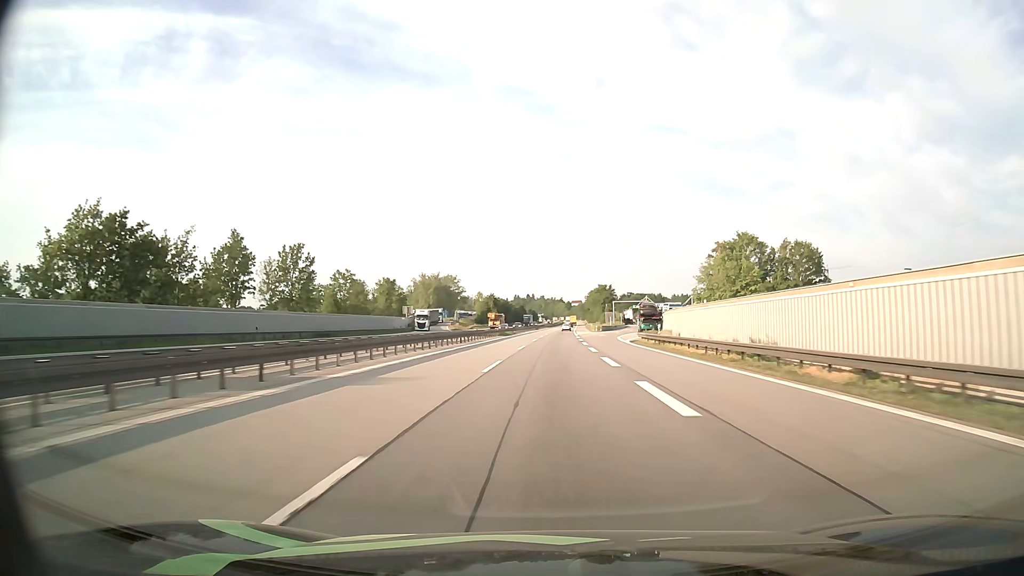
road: motorway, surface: asphalt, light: Day
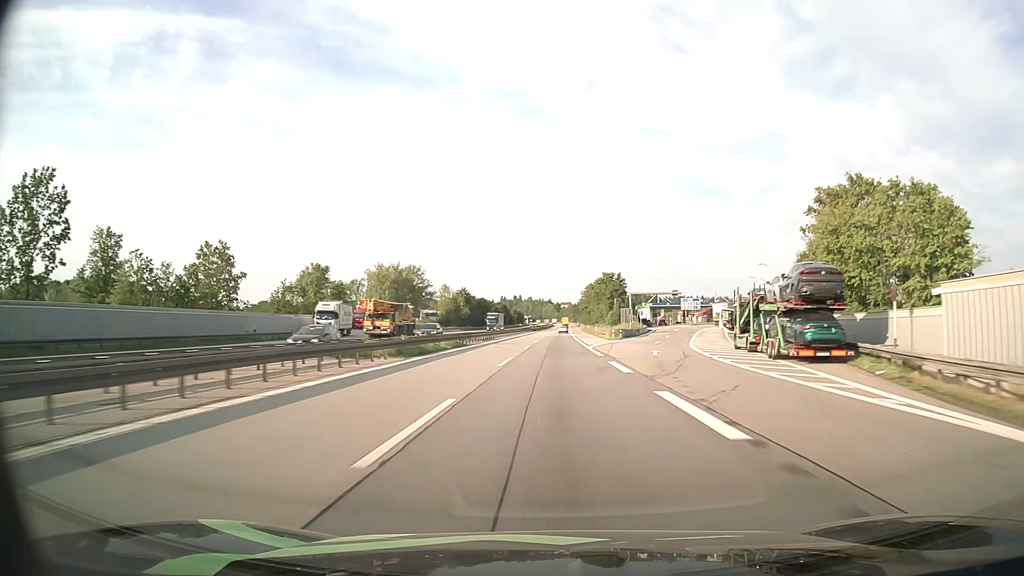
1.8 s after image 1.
(+0.5, +49.8) m; +1°
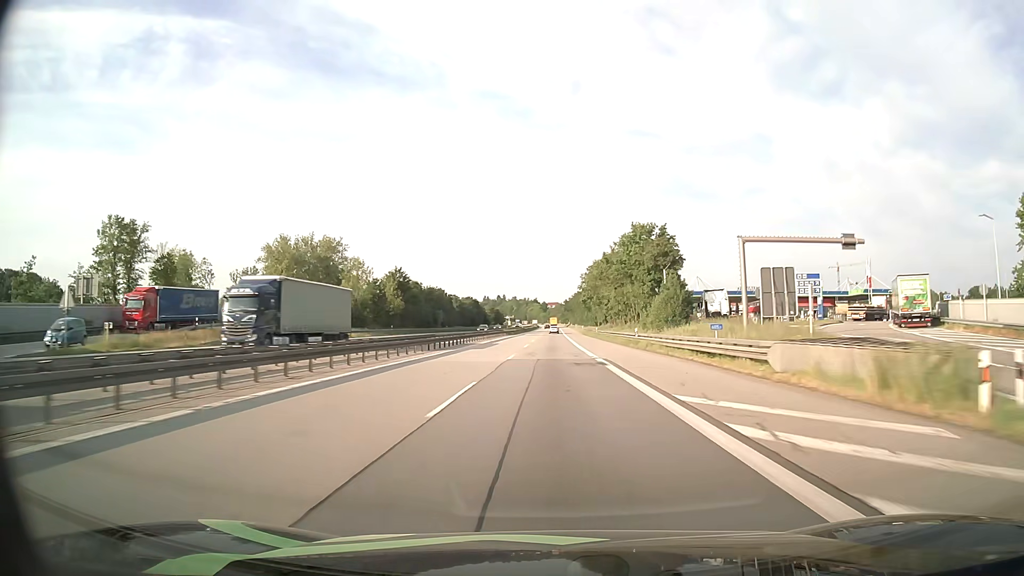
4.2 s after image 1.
(+0.9, +66.4) m; +1°
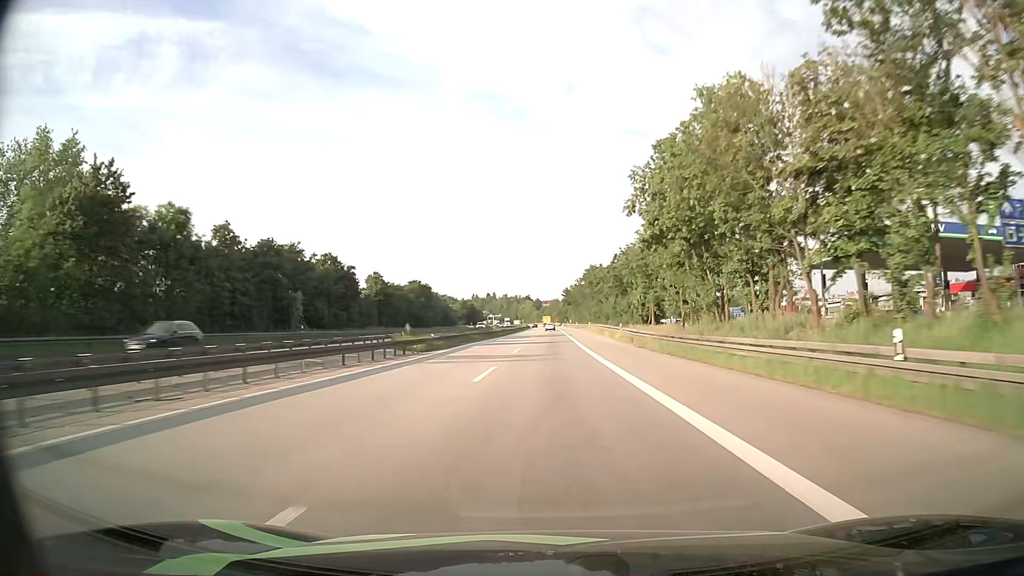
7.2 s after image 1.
(+0.5, +83.0) m; +1°
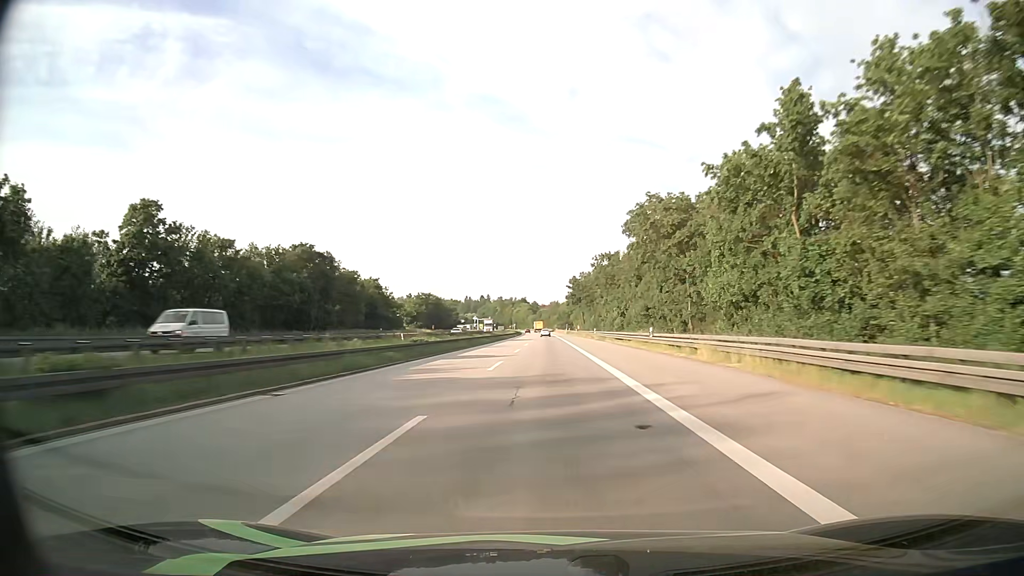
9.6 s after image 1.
(0.0, +66.3) m; 0°
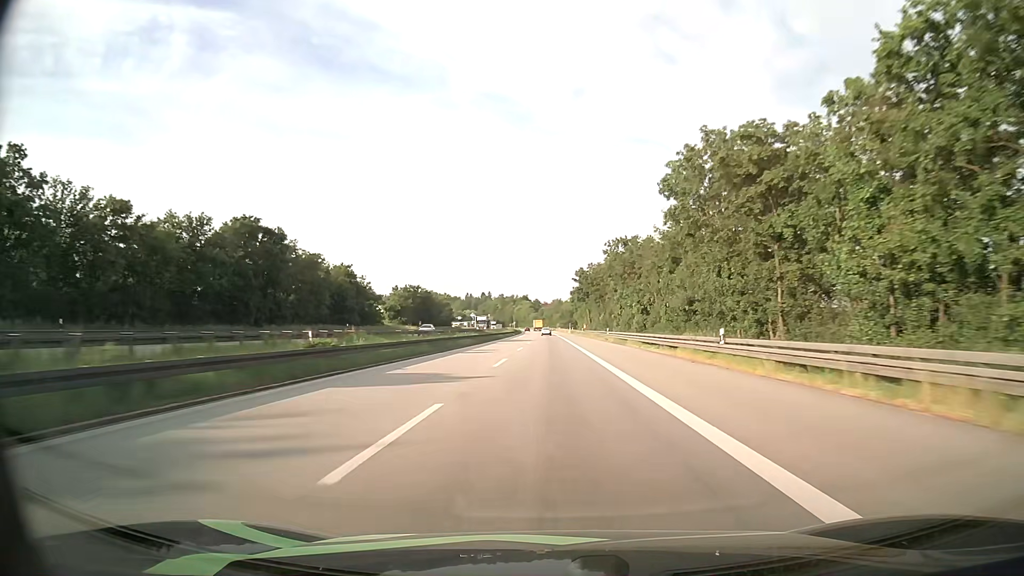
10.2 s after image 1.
(-0.1, +16.6) m; 0°
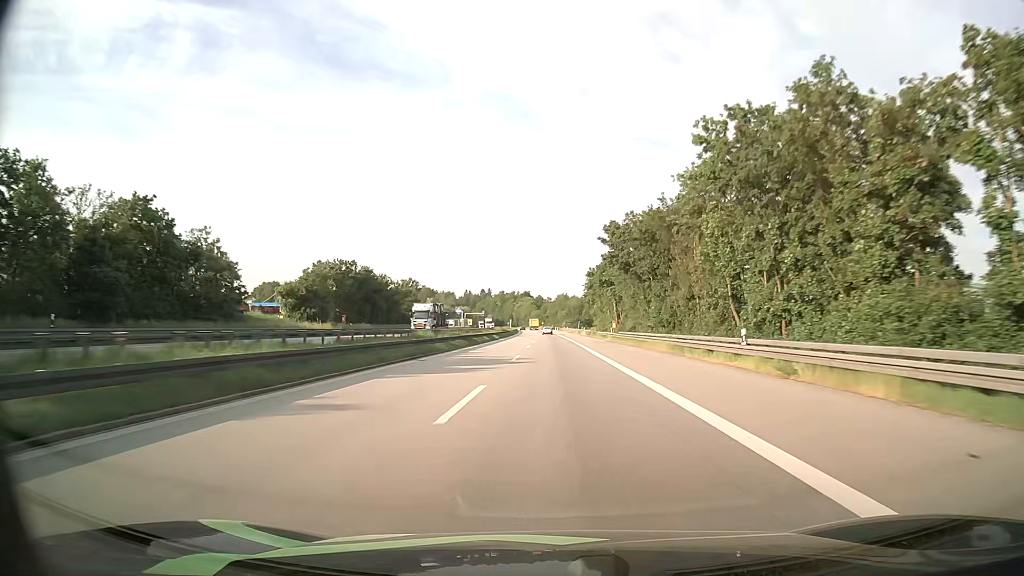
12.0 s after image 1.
(-0.2, +49.8) m; 0°
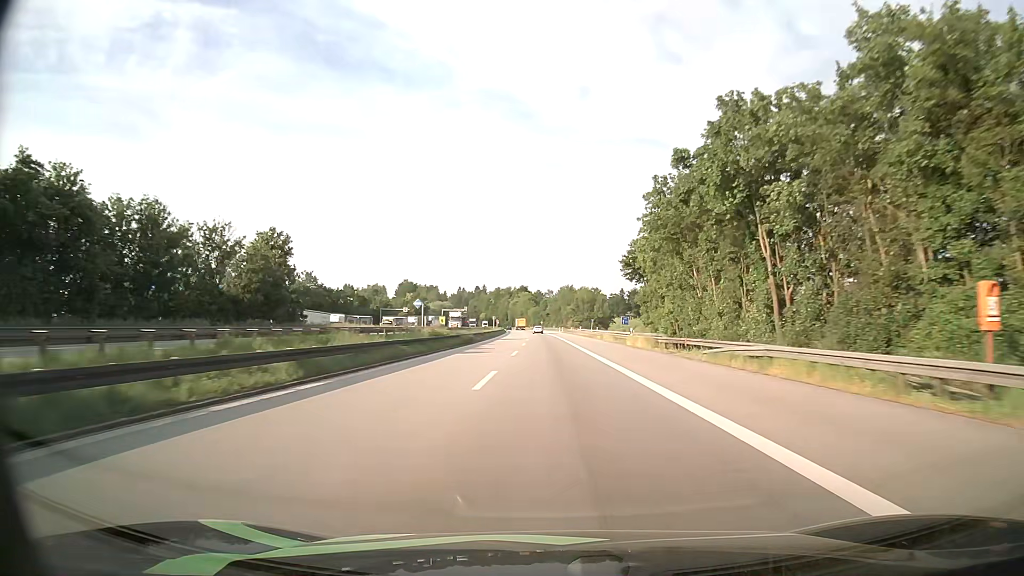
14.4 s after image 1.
(0.0, +66.5) m; 0°
(0, +10) (0, +20) (0, +30) (0, +40) (0, +50) (0, +60) (0, +70) (-1, +80) (-1, +90) (-1, +100) m
